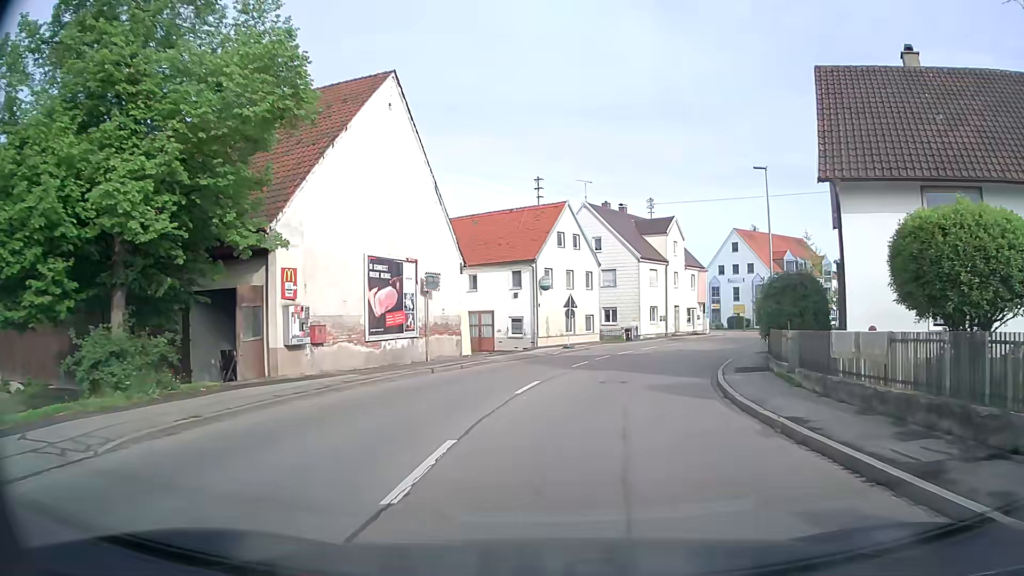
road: tertiary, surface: asphalt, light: Day
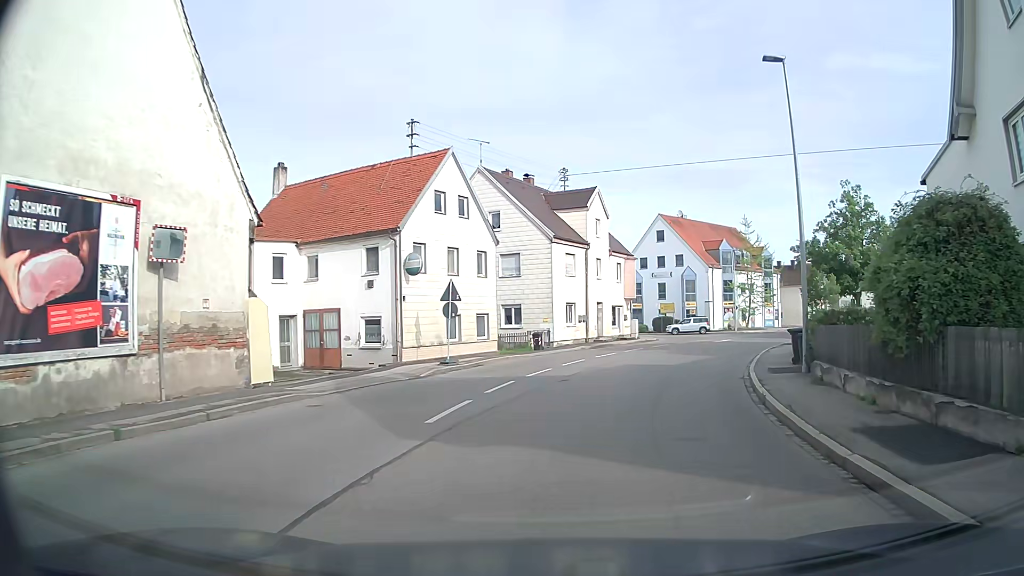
(+1.0, +13.3) m; +9°
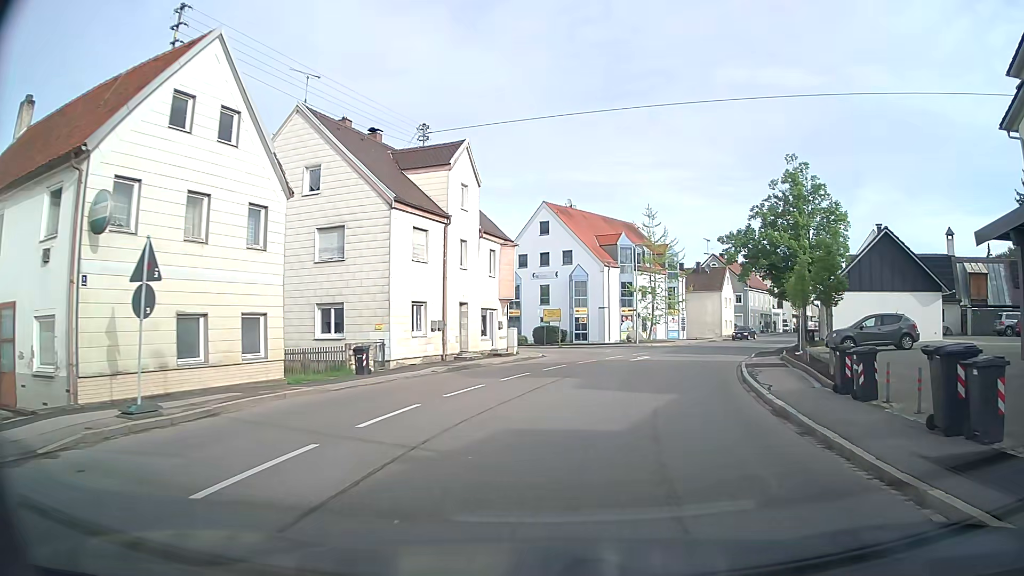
(+1.0, +13.1) m; +11°
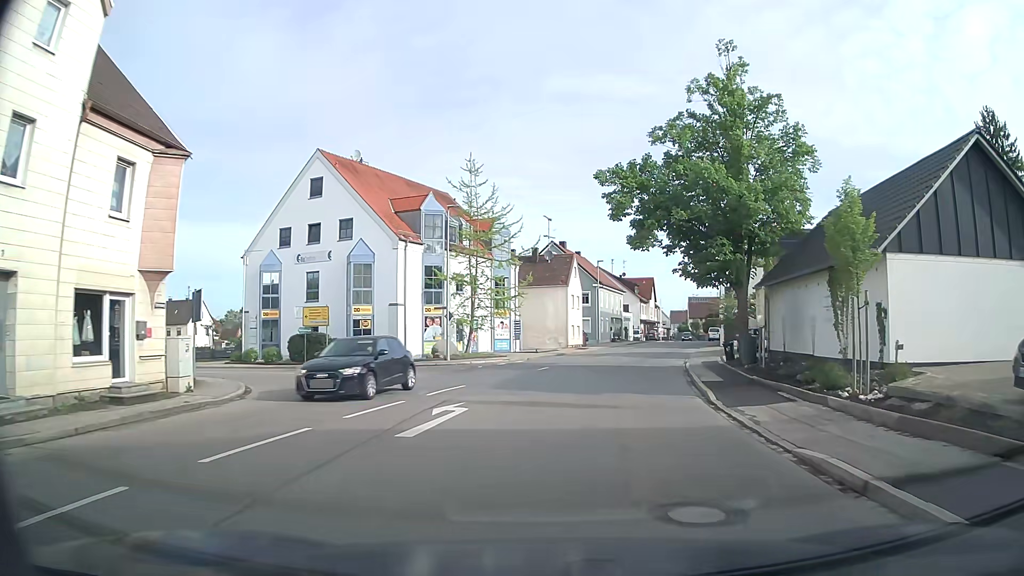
(+2.5, +20.1) m; +15°
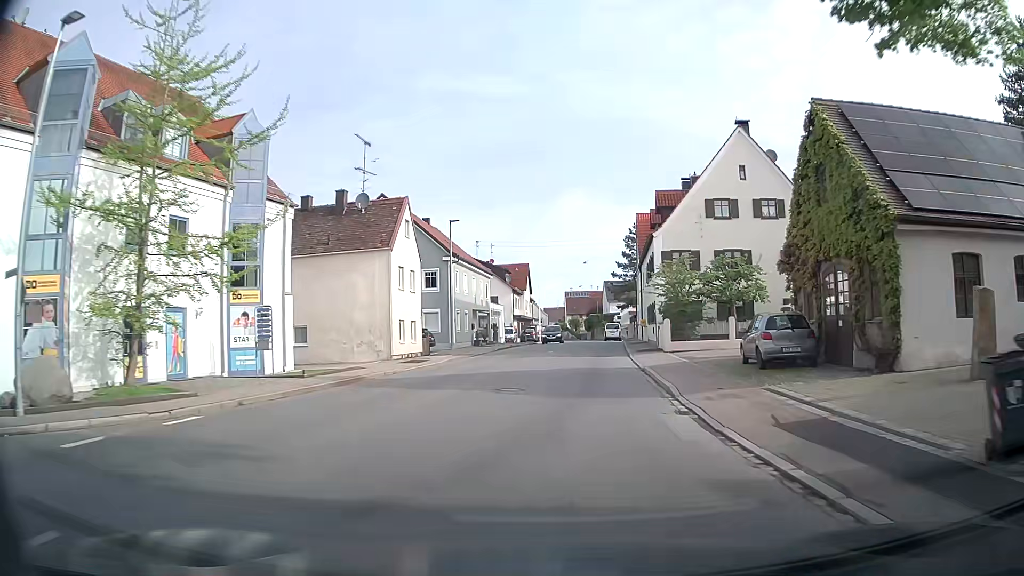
(+2.5, +24.3) m; +11°
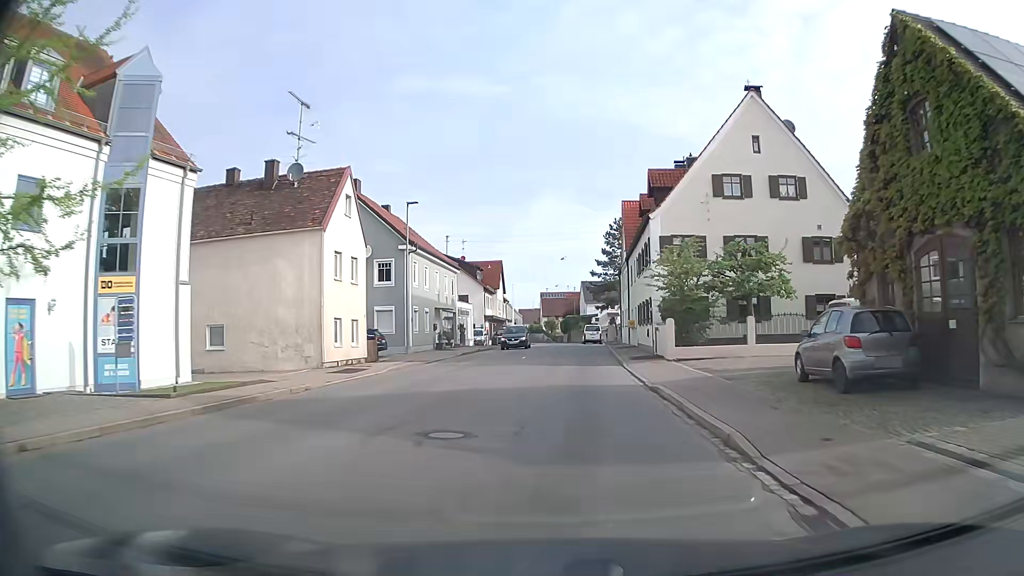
(+0.1, +6.5) m; +2°
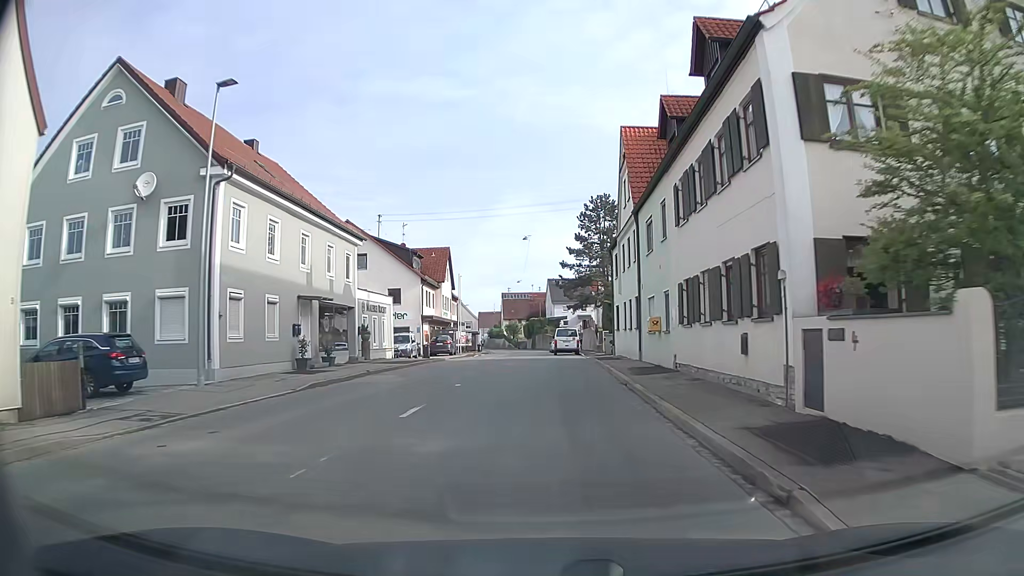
(+0.7, +19.7) m; +3°
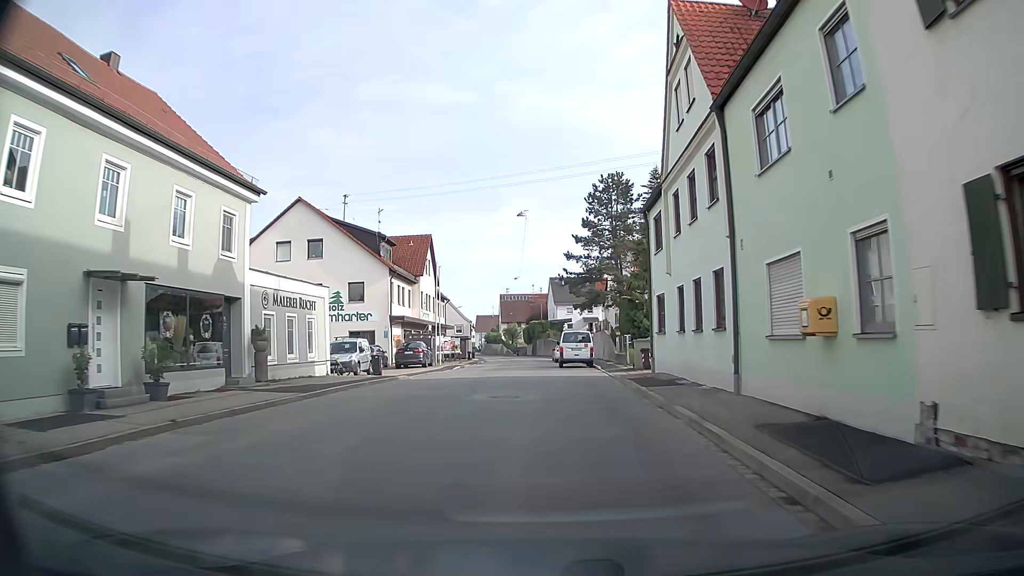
(0.0, +13.0) m; -1°
(0, +10) (0, +20) (-1, +30) (-1, +40) (-1, +50) (-1, +60) (-1, +70) (-1, +80) (-2, +90) (-3, +100) m
